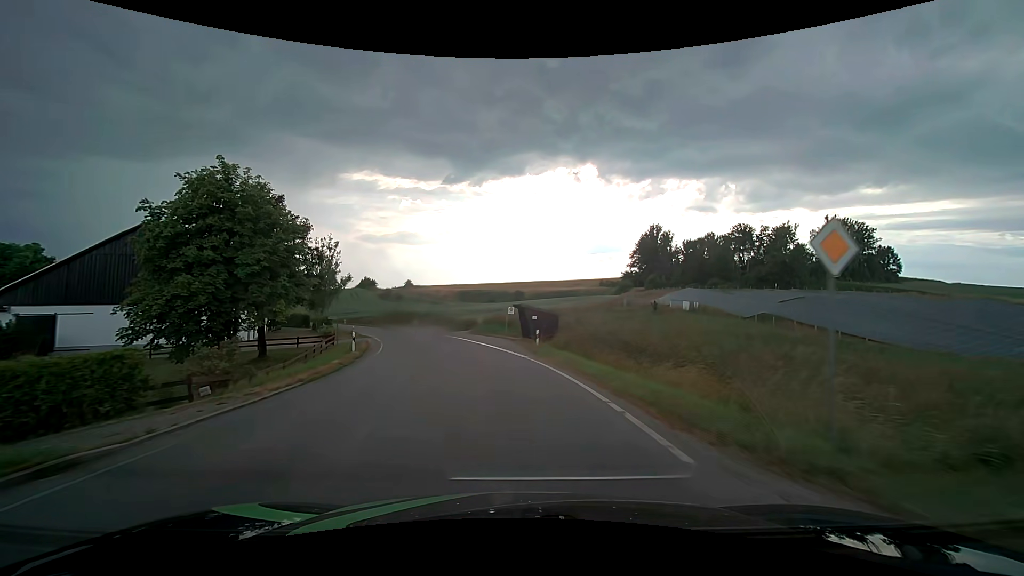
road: tertiary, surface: asphalt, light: Day
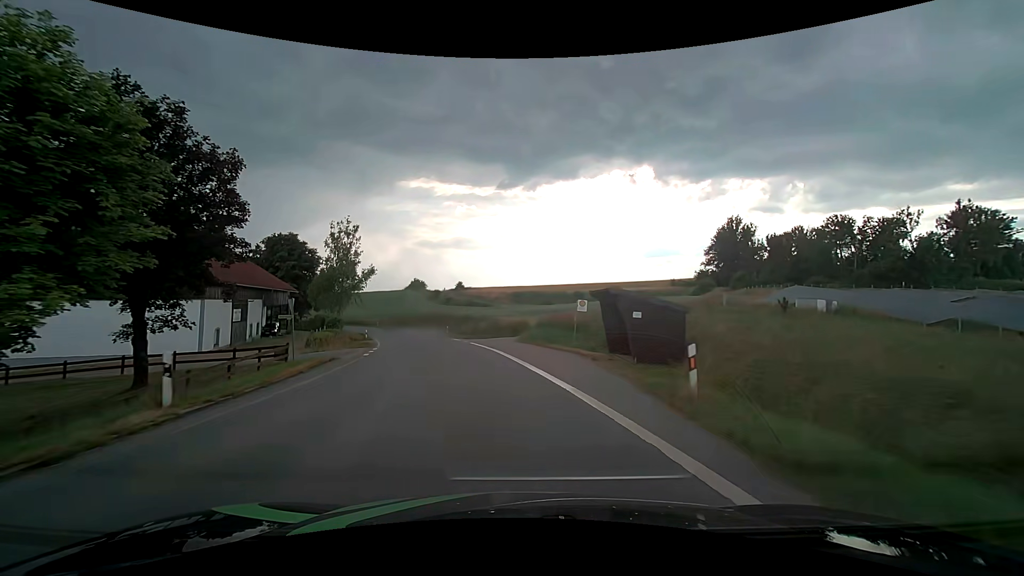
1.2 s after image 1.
(-0.9, +17.0) m; -6°
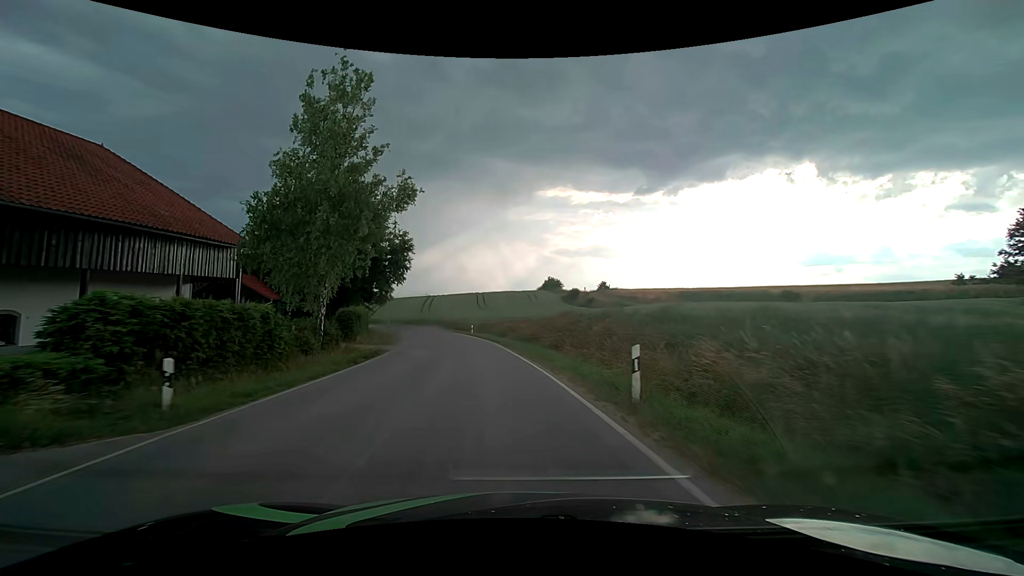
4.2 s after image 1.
(-6.3, +41.0) m; -16°
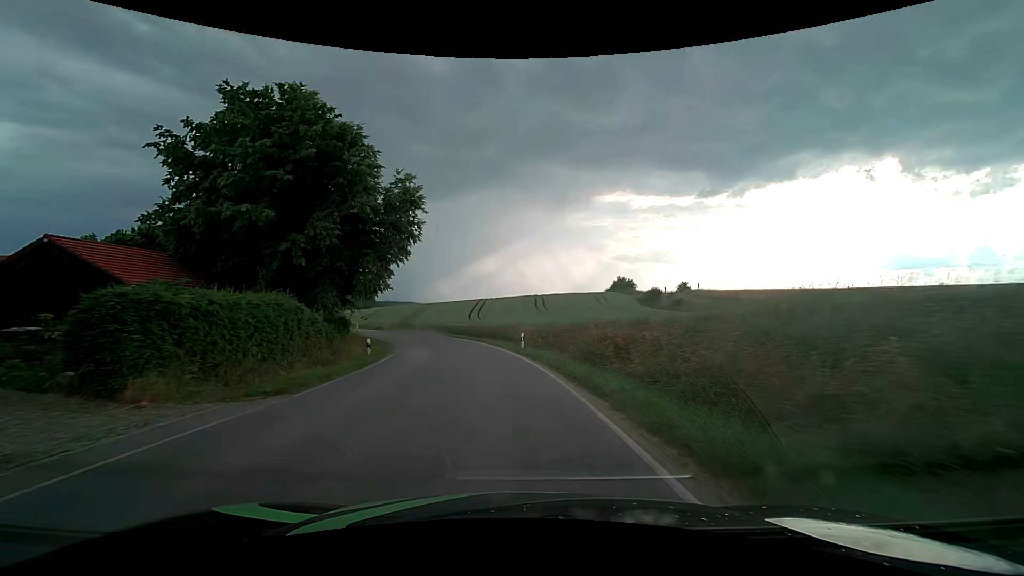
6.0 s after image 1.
(-1.6, +24.5) m; -7°
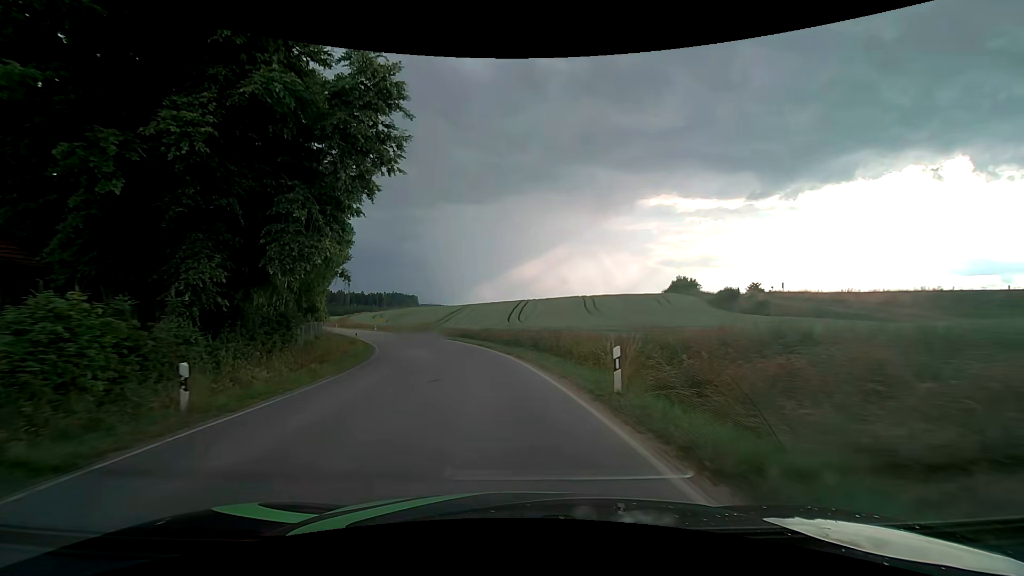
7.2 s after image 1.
(-0.6, +16.7) m; -5°
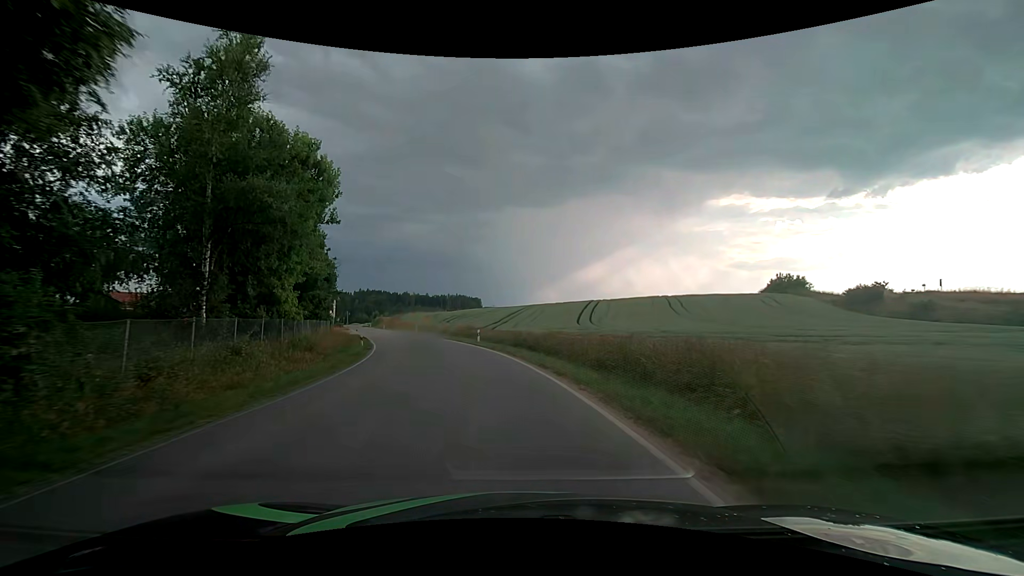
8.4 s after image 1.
(-1.0, +16.7) m; -7°
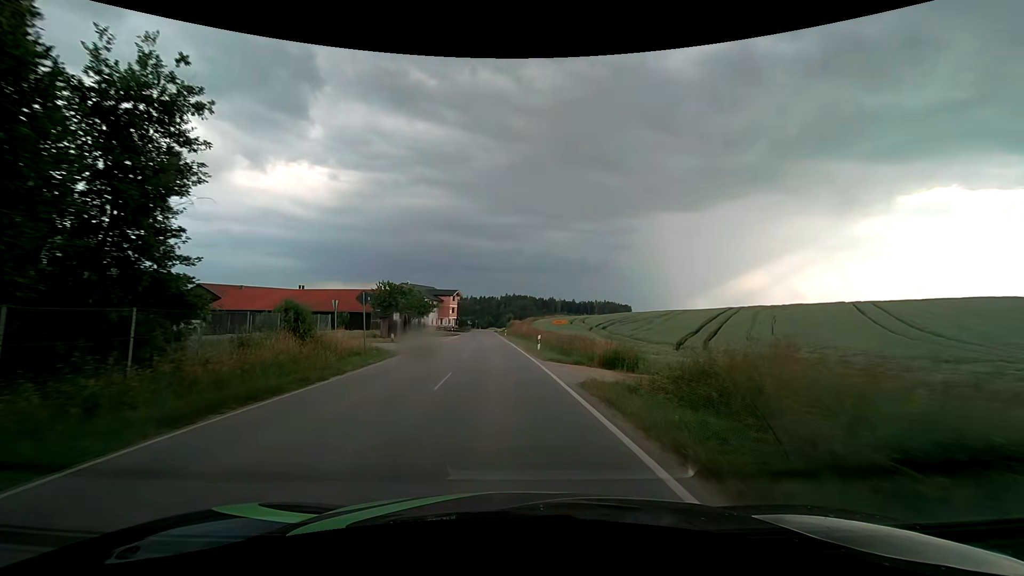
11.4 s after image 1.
(-6.6, +41.2) m; -17°
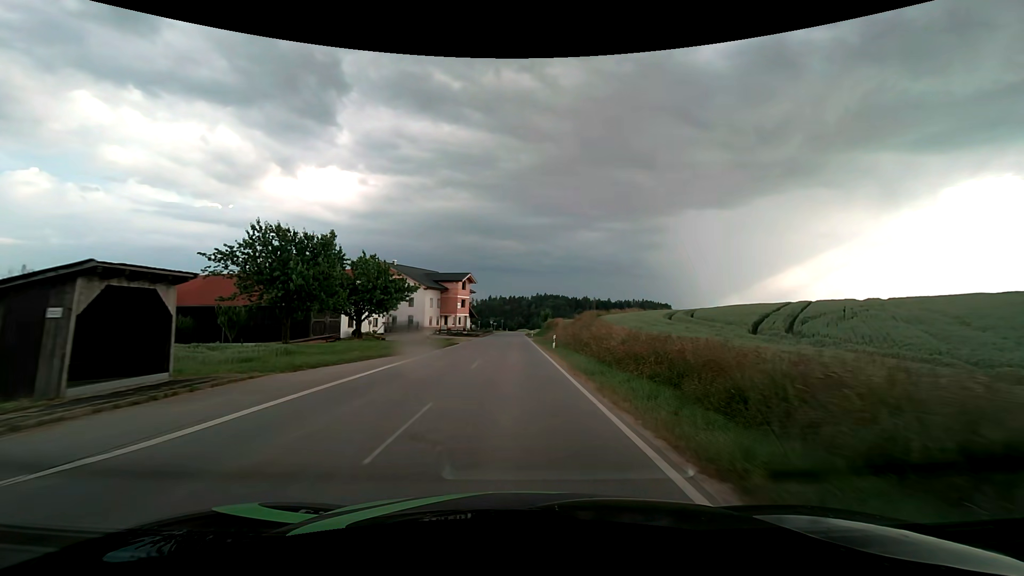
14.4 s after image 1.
(-2.0, +41.8) m; -4°
(0, +10) (0, +20) (0, +30) (0, +40) (0, +50) (0, +60) (0, +70) (0, +80) (0, +90) (0, +100) m
